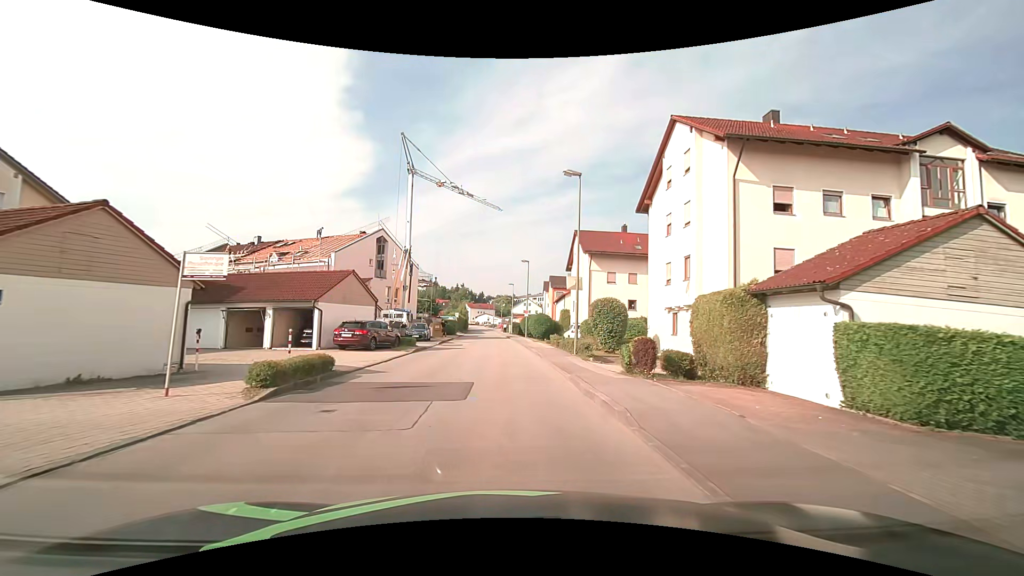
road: unclassified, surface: asphalt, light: Day
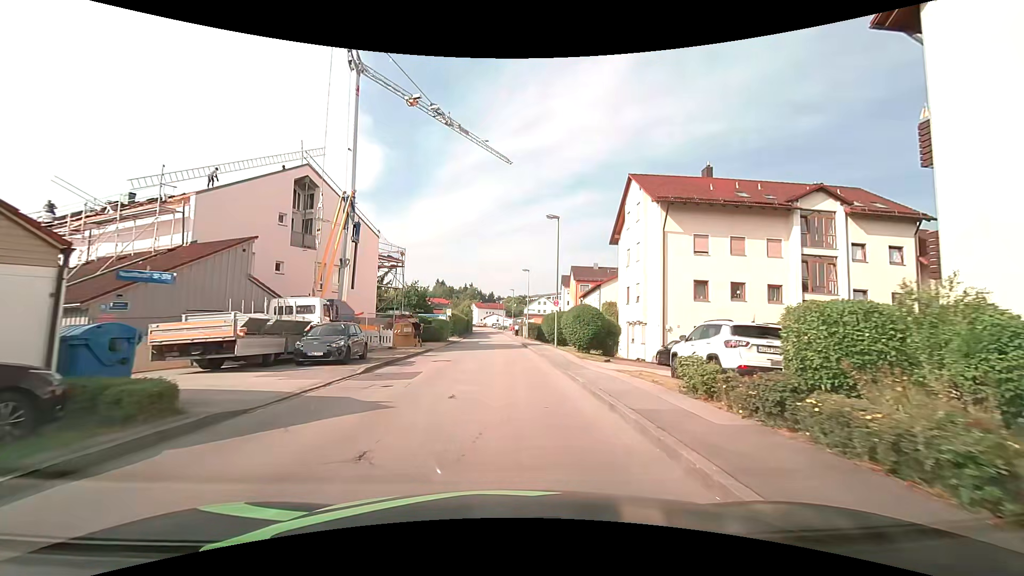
(-0.9, +21.7) m; -3°
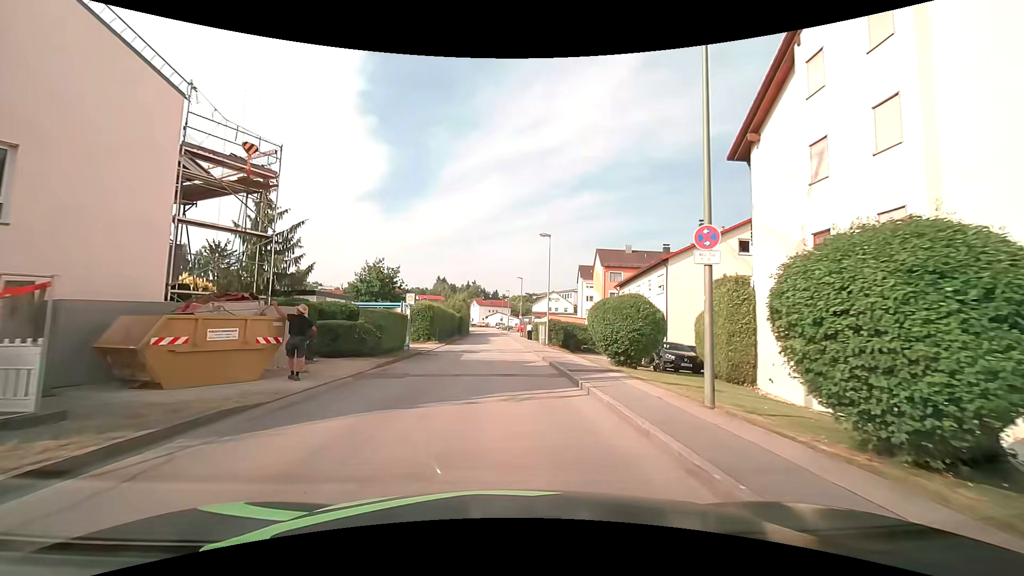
(-0.2, +22.1) m; -1°
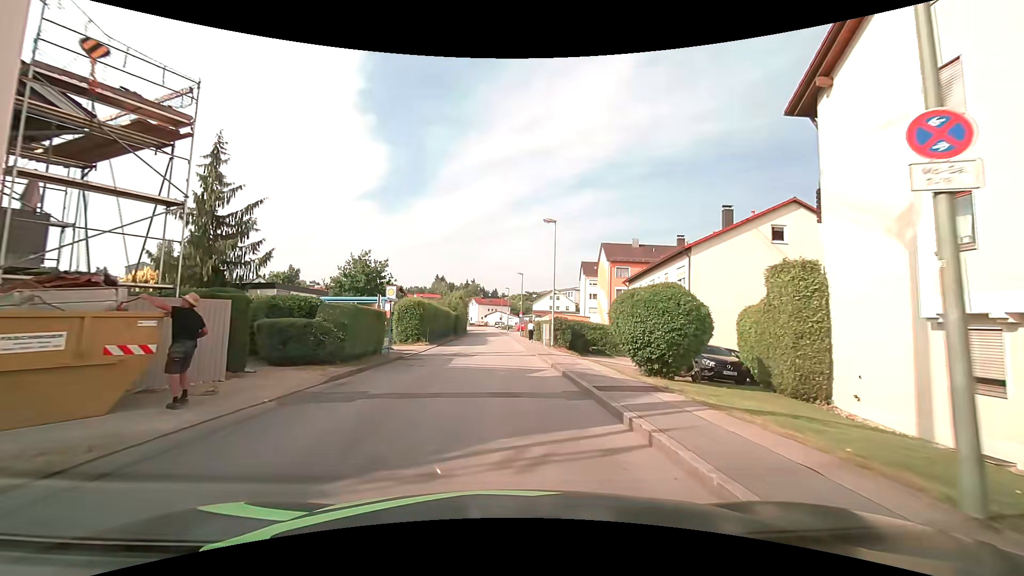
(0.0, +4.4) m; +1°
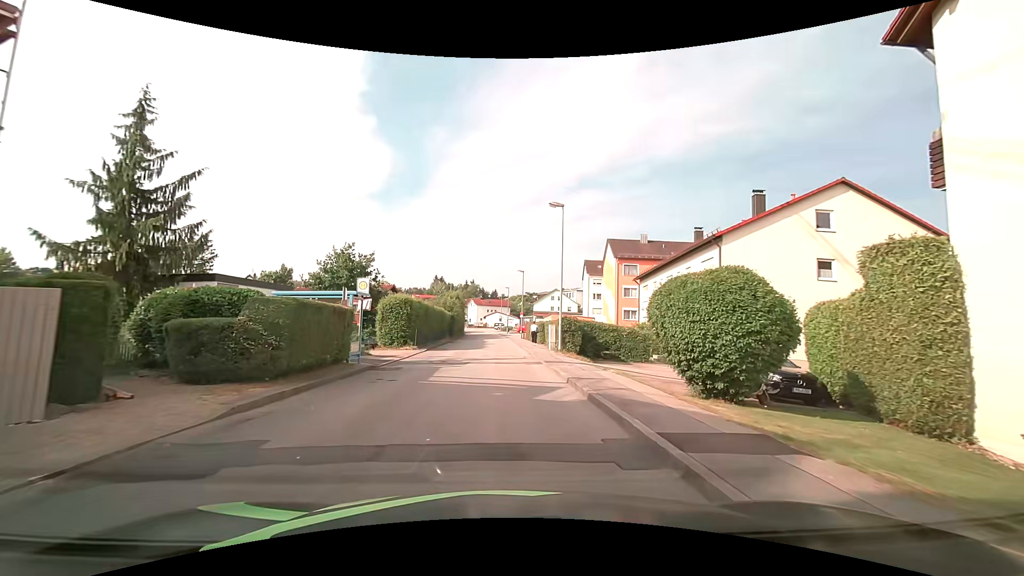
(0.0, +4.4) m; -1°
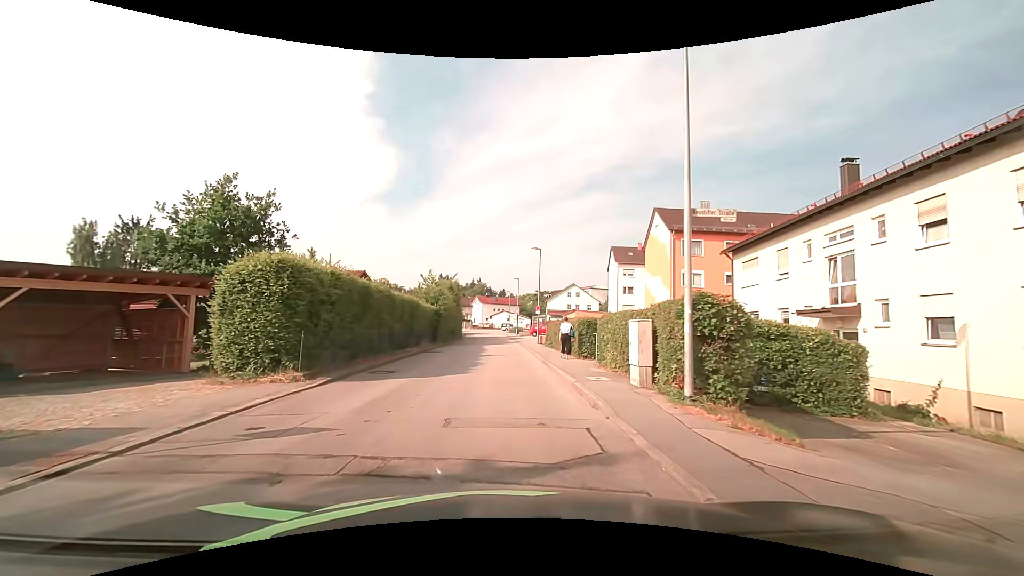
(0.0, +17.8) m; 0°
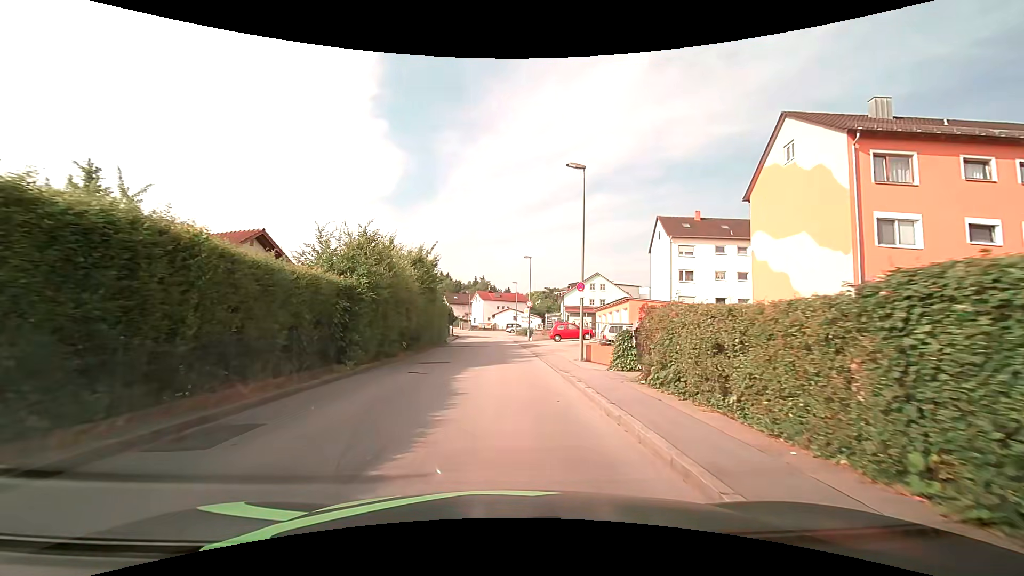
(-0.1, +22.2) m; -1°
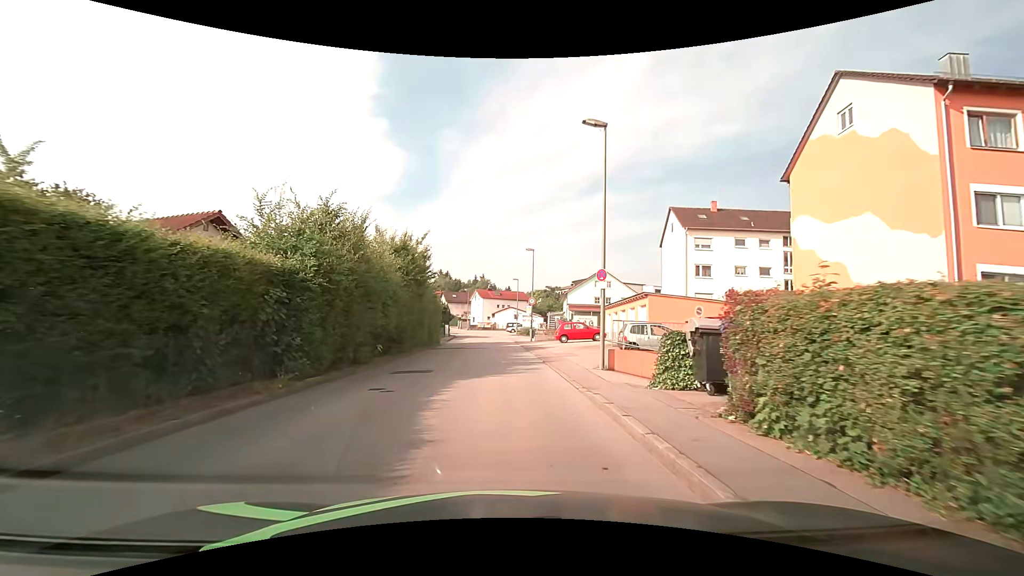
(0.0, +4.4) m; 0°
(0, +10) (0, +20) (0, +30) (-1, +40) (-1, +50) (-2, +60) (-3, +70) (-4, +80) (-7, +89) (-10, +99) m
